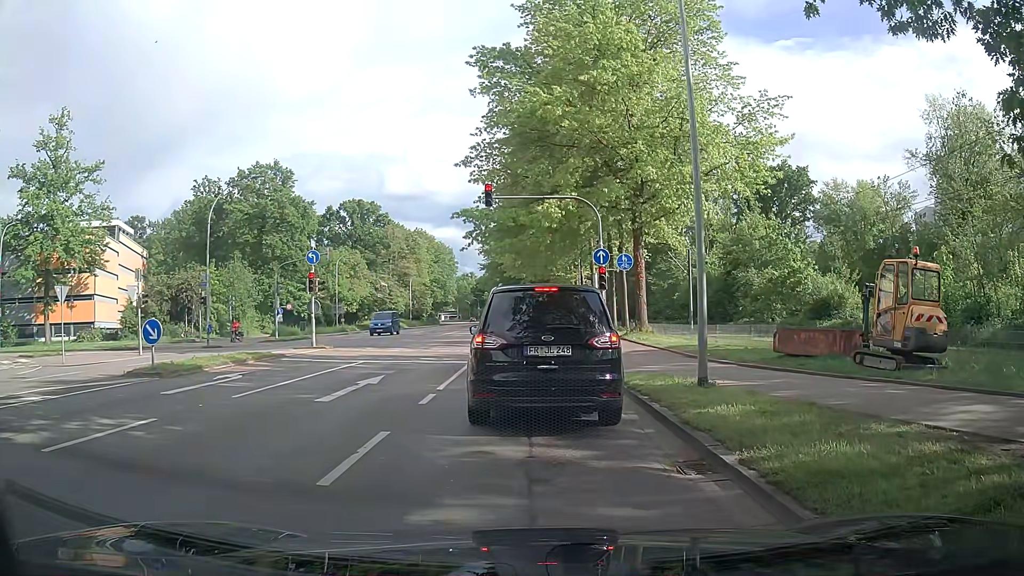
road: secondary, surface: asphalt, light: Day
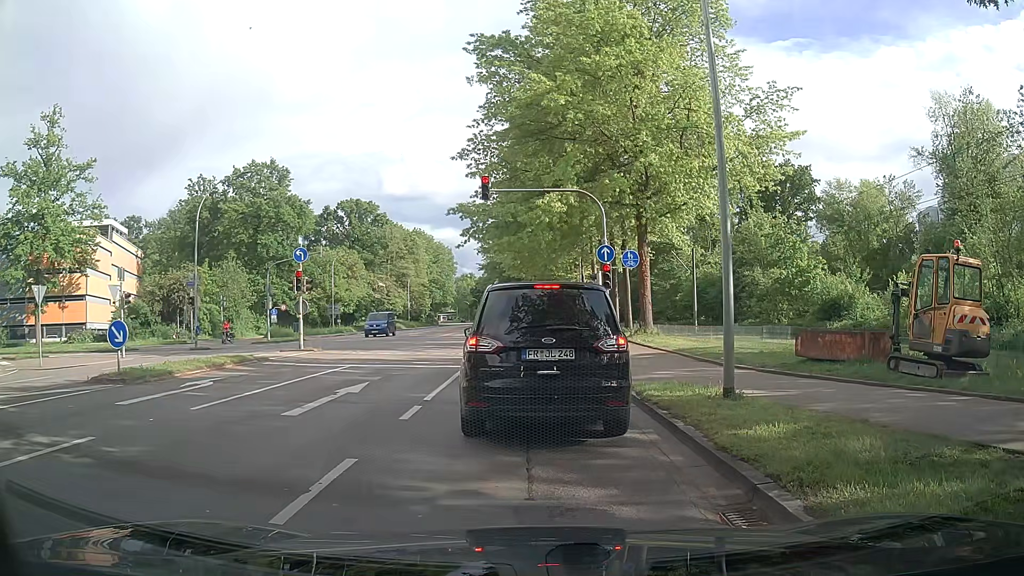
(0.0, +1.4) m; 0°
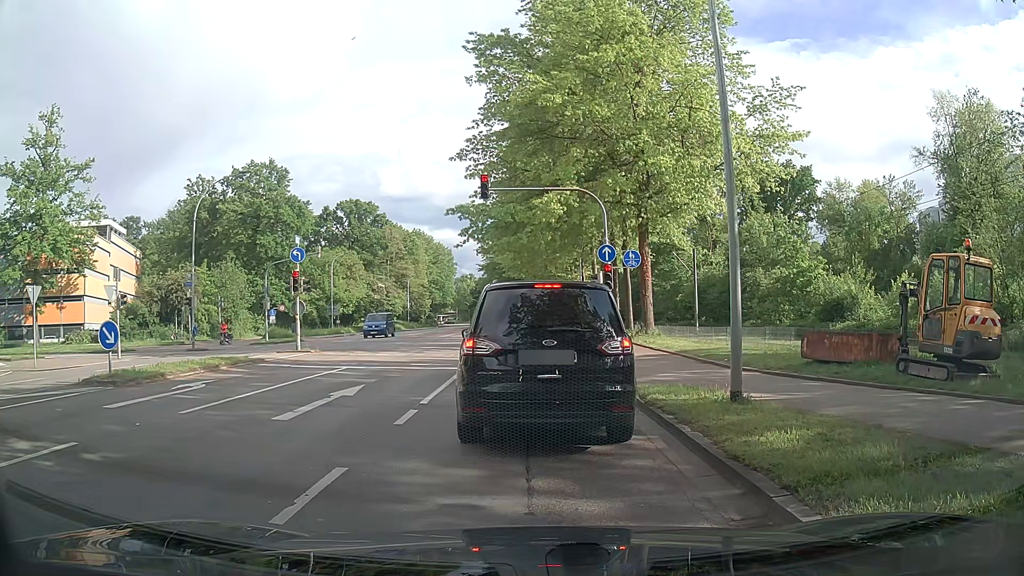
(0.0, +0.4) m; 0°
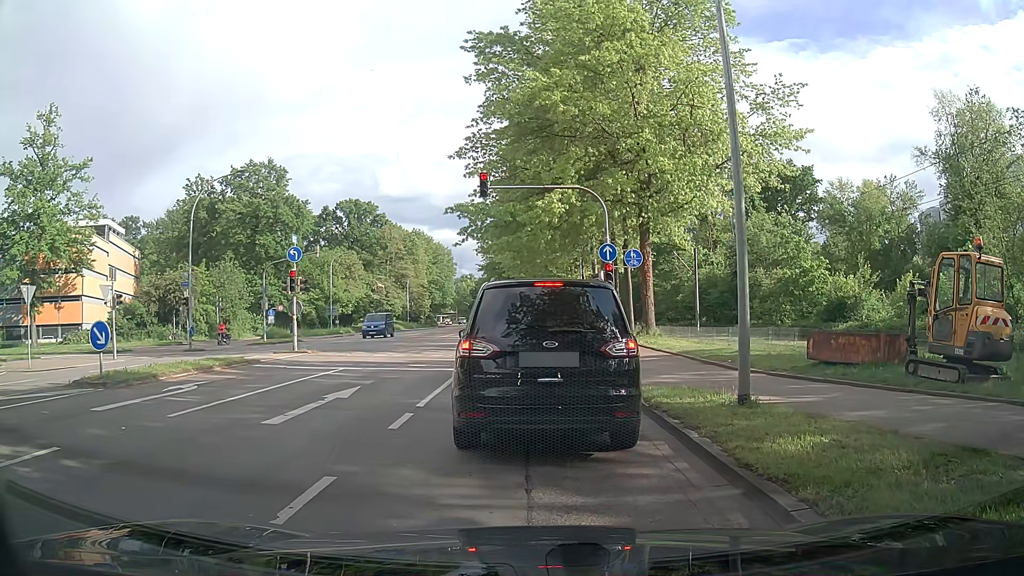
(0.0, +0.3) m; 0°
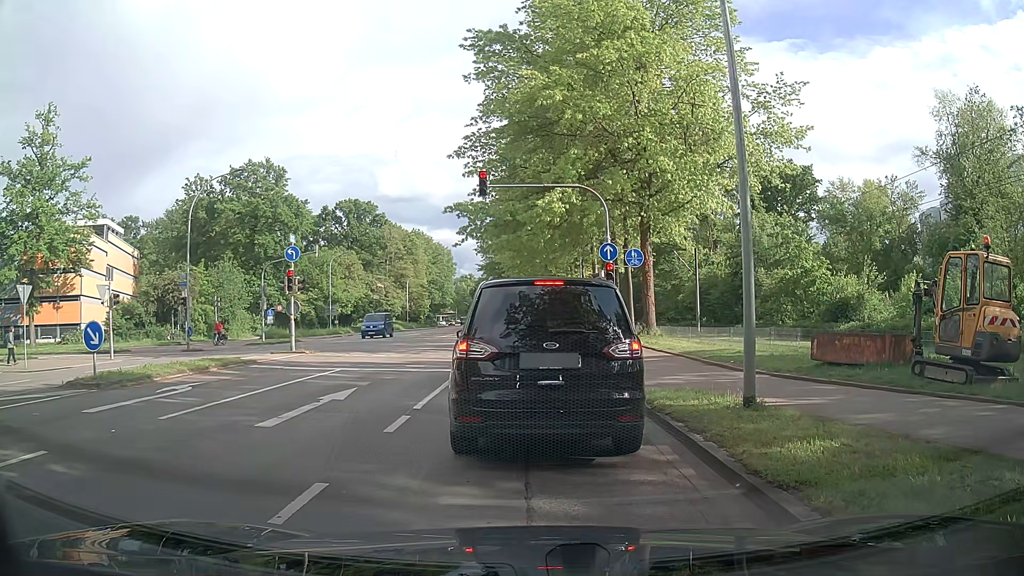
(0.0, +0.2) m; 0°
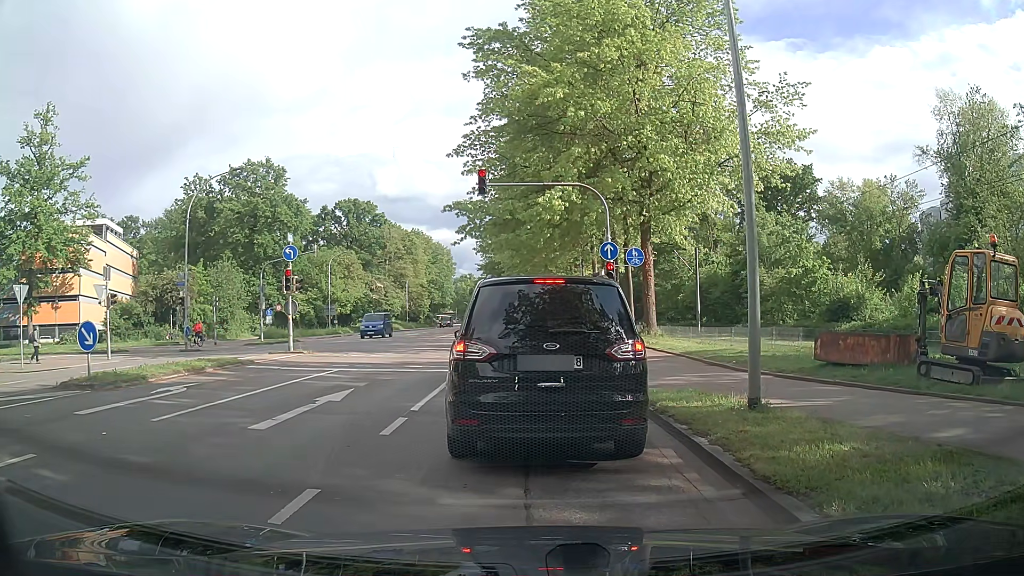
(0.0, +0.2) m; 0°
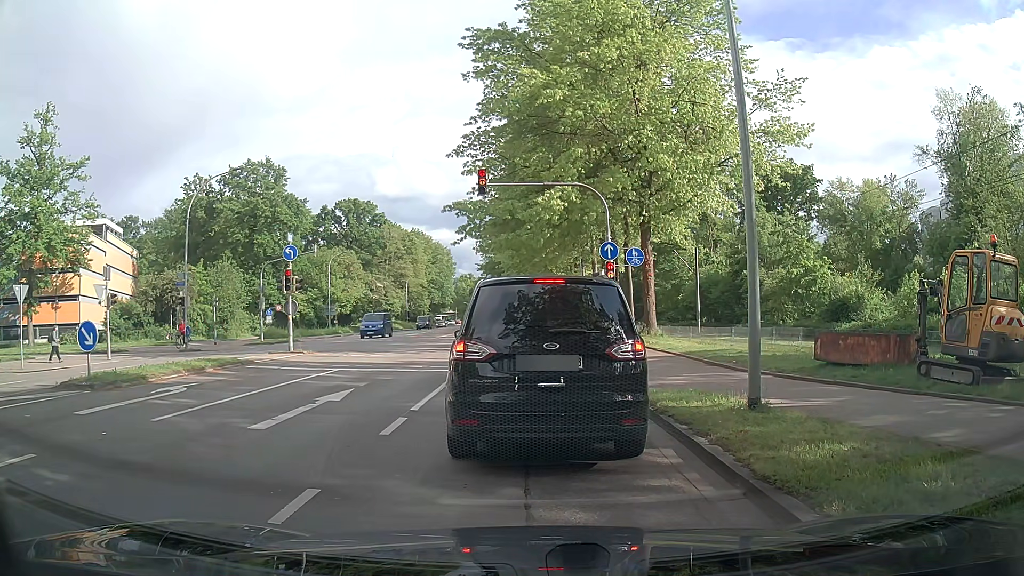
(0.0, 0.0) m; 0°
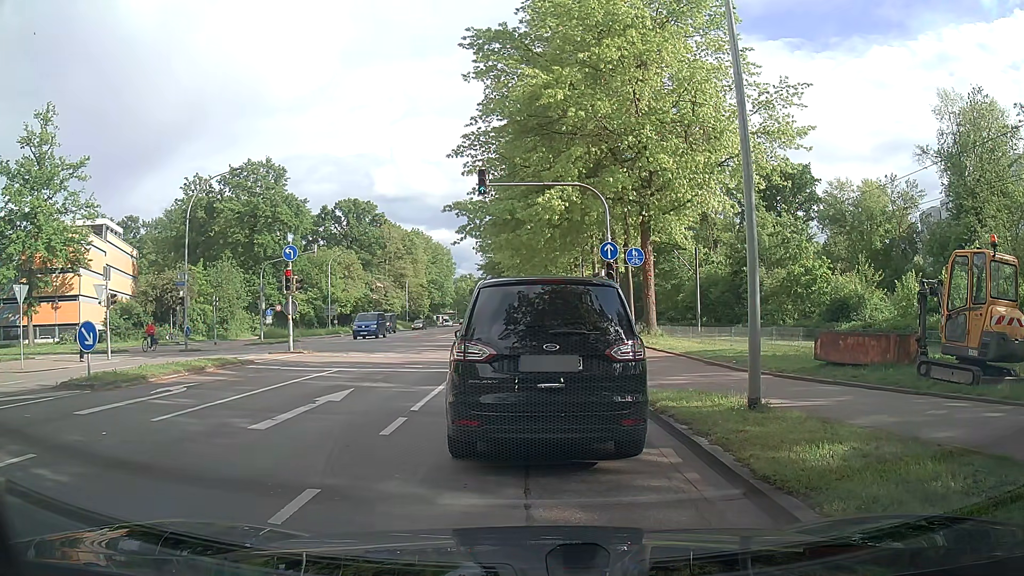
(0.0, 0.0) m; 0°
